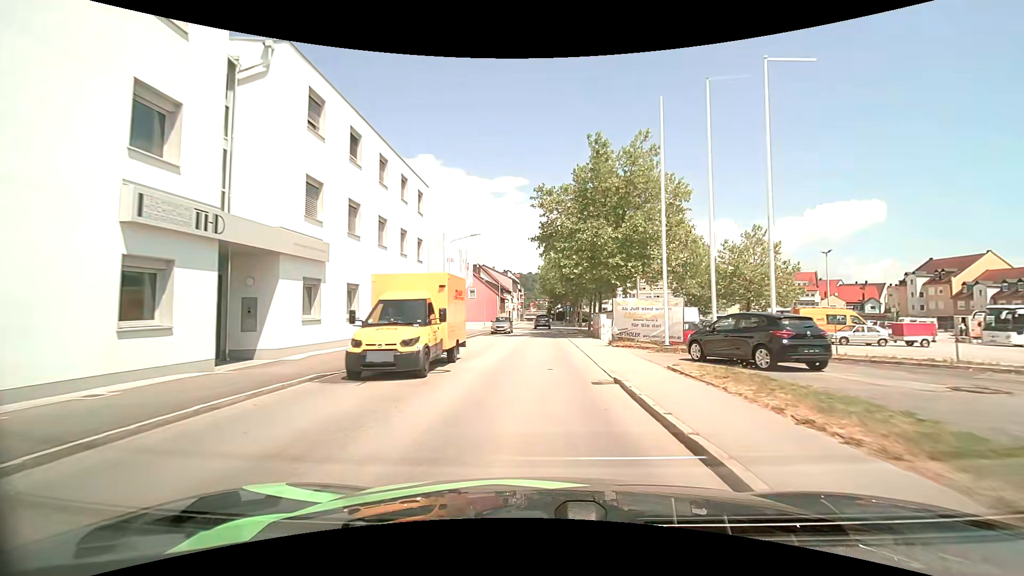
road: tertiary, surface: asphalt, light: Day
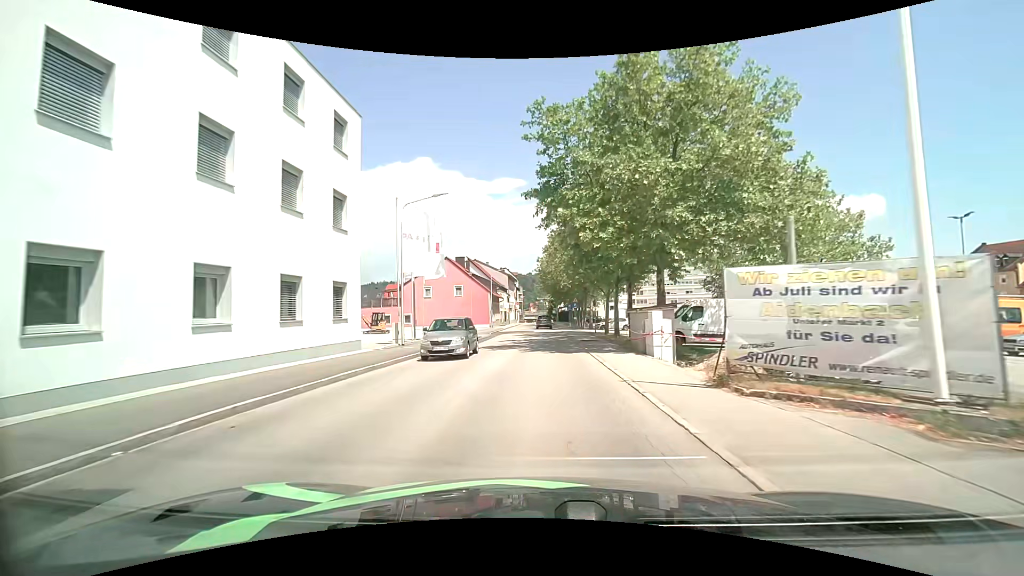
(-0.1, +13.4) m; 0°
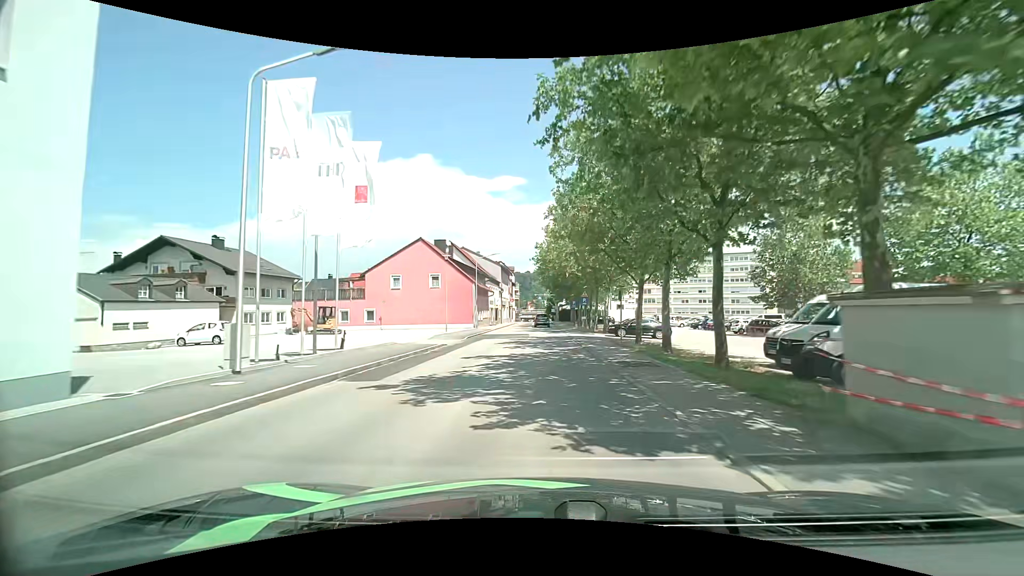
(0.0, +13.8) m; 0°
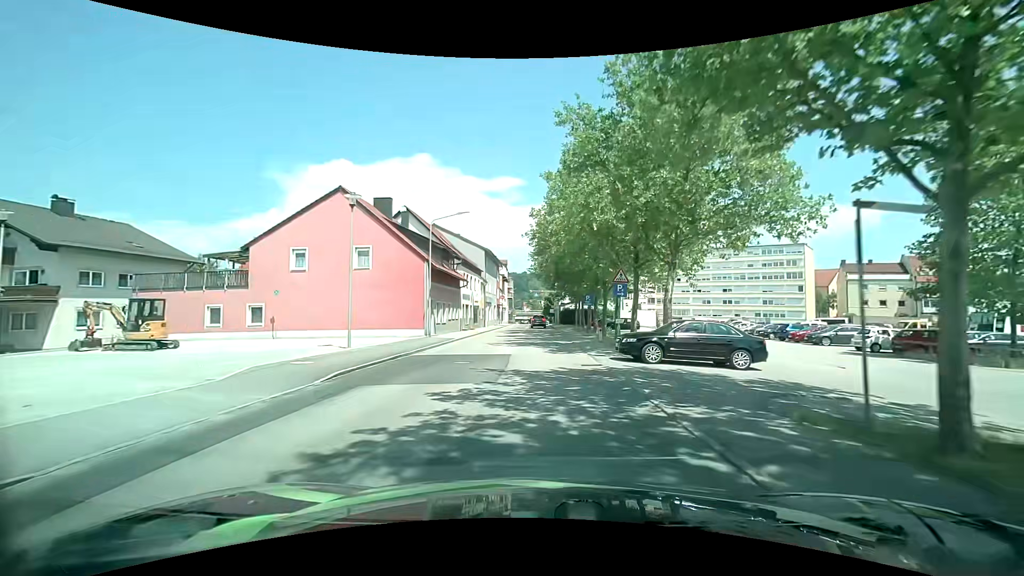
(+0.2, +20.4) m; +1°
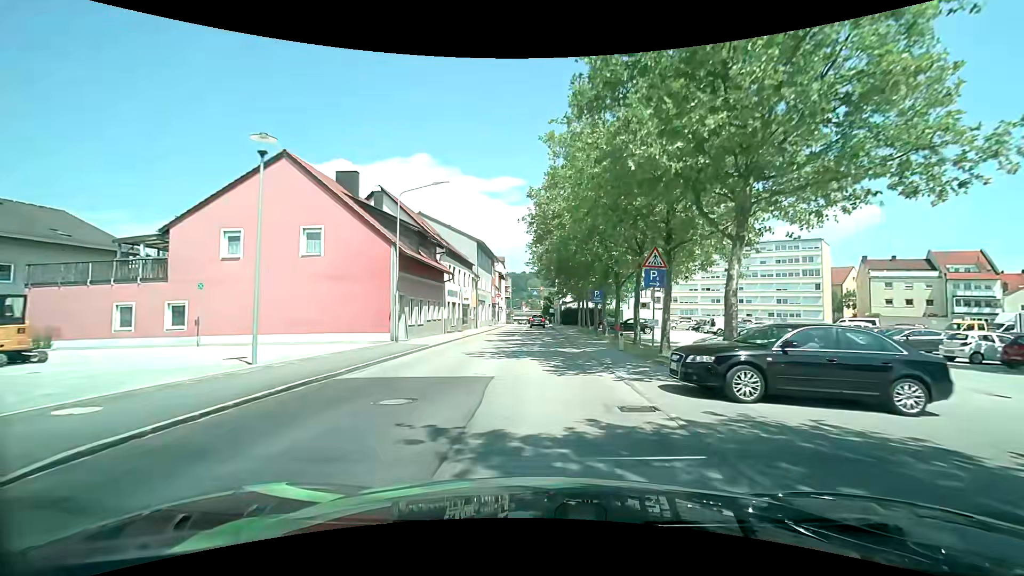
(0.0, +6.9) m; 0°
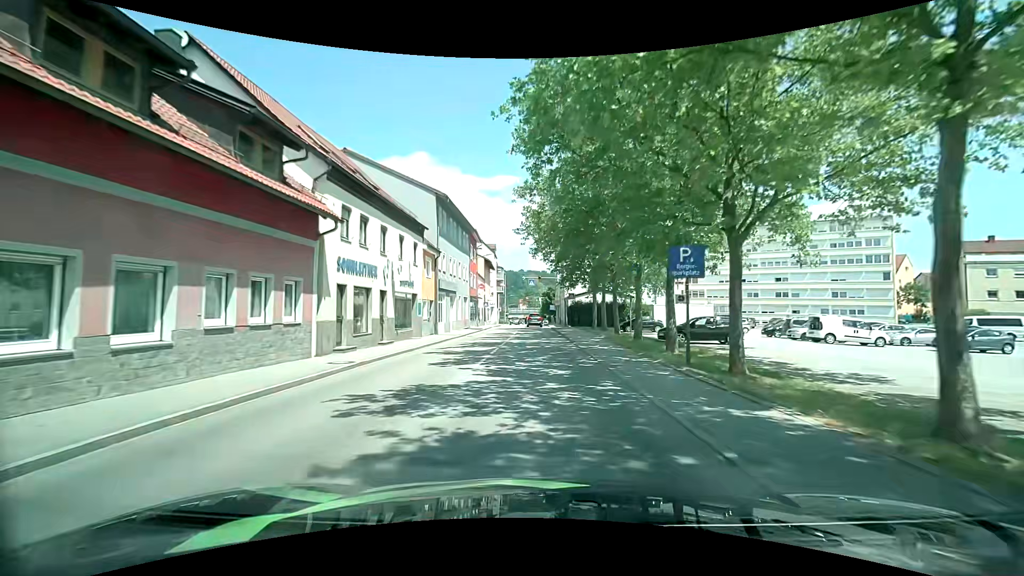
(-0.1, +20.2) m; 0°
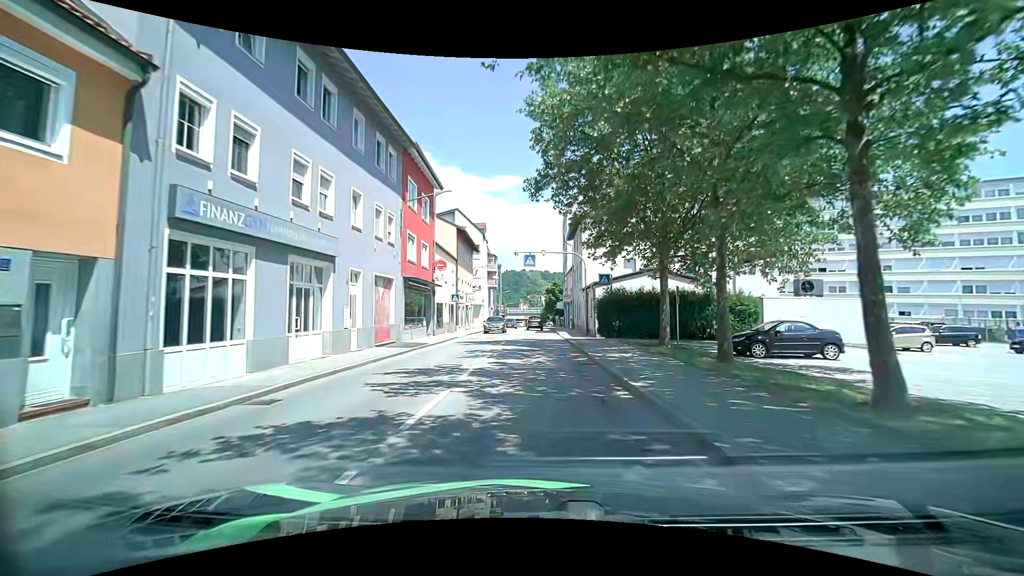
(0.0, +24.7) m; 0°
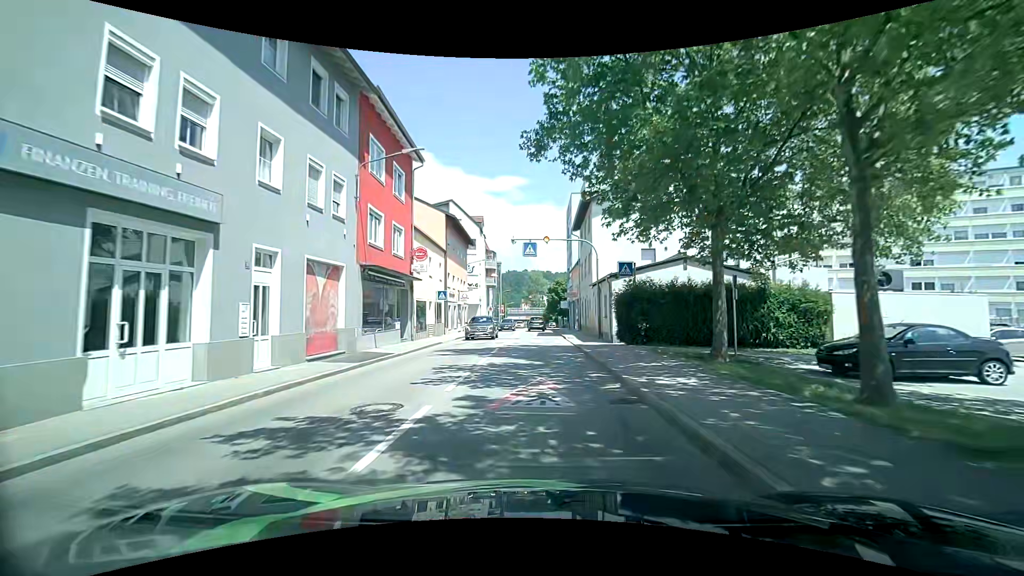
(0.0, +6.1) m; 0°
(0, +10) (0, +20) (0, +30) (0, +40) (0, +50) (0, +60) (0, +70) (0, +80) (+1, +90) (+1, +100) m
